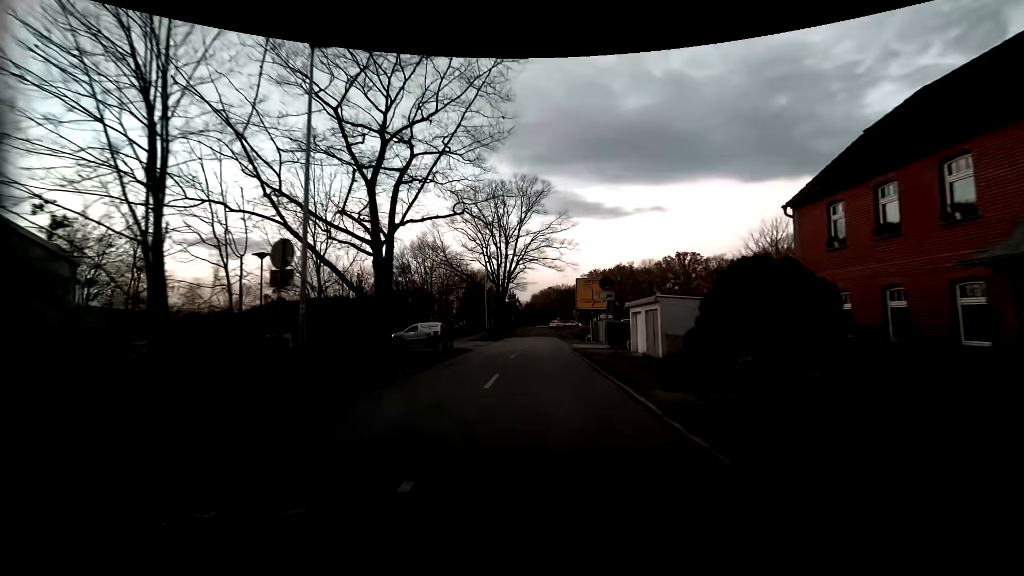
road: residential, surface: asphalt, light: Sunrise
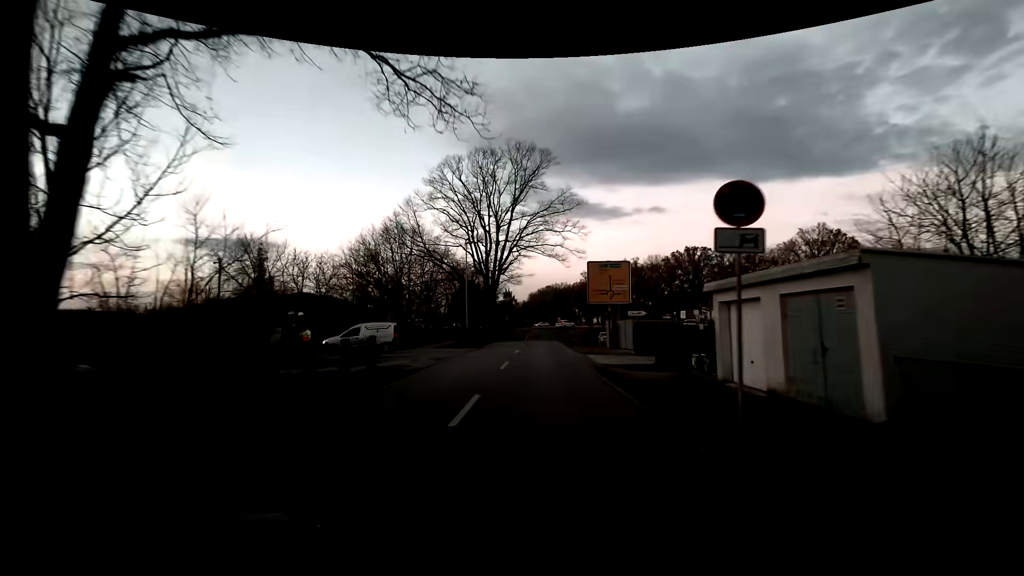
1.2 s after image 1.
(+0.1, +12.8) m; 0°
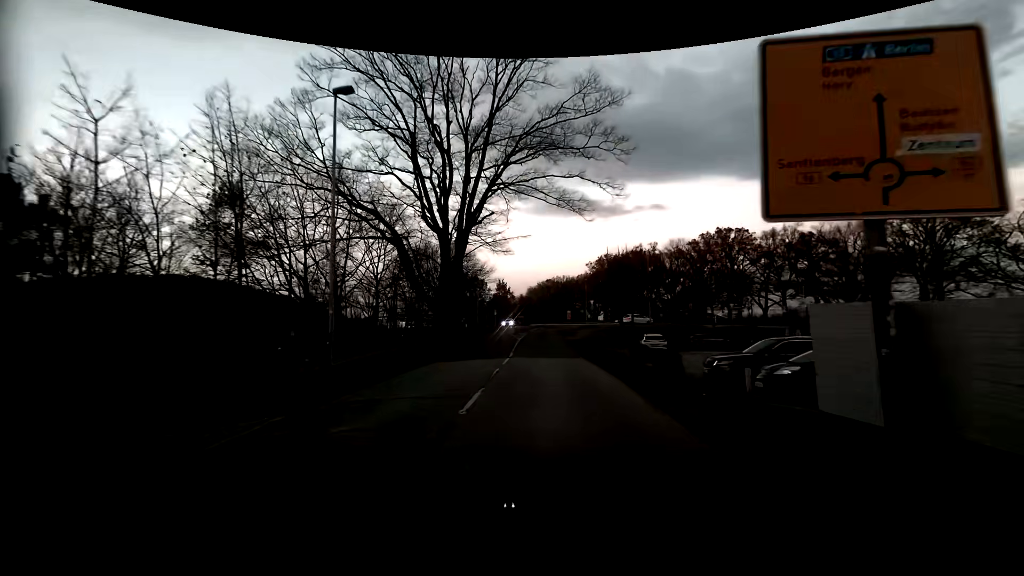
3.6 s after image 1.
(0.0, +26.5) m; 0°
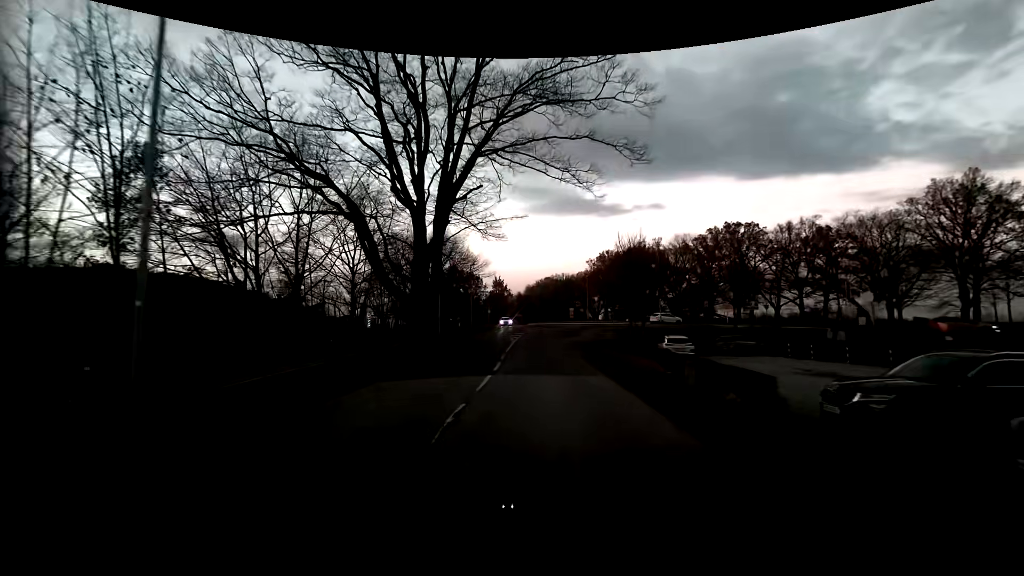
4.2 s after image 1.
(0.0, +6.6) m; 0°
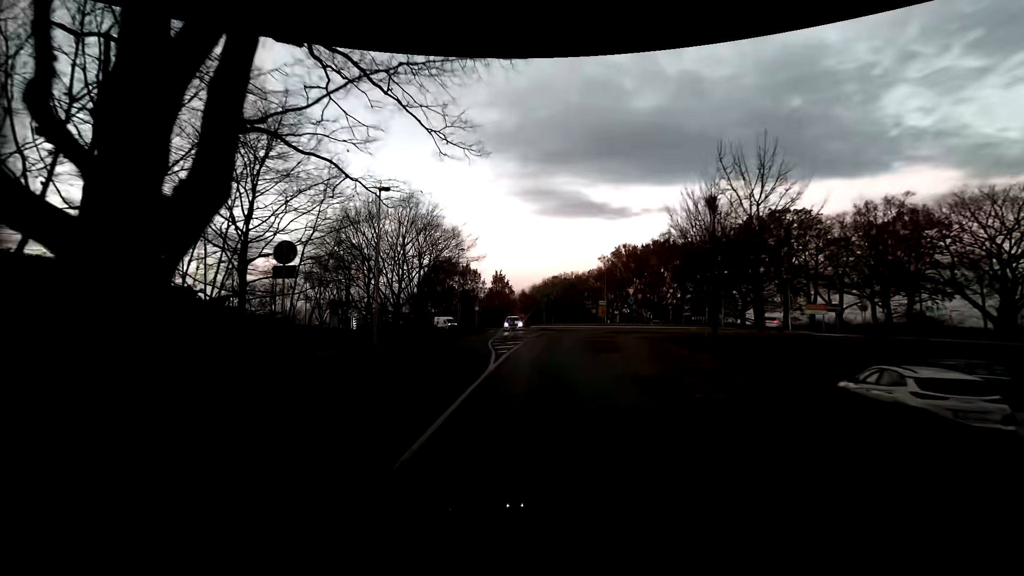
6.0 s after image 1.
(-0.2, +18.6) m; -1°
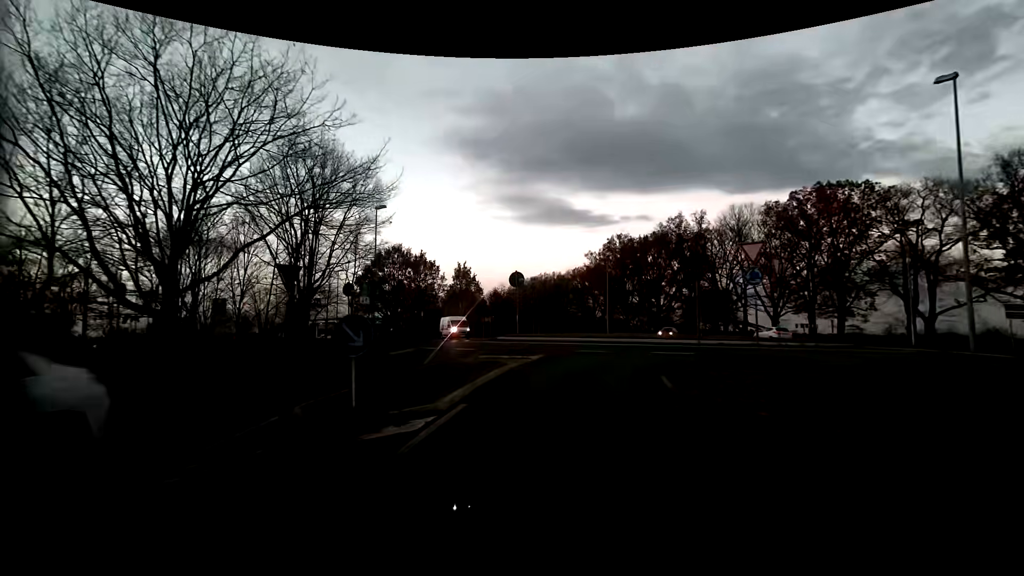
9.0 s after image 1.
(+0.4, +25.7) m; +2°
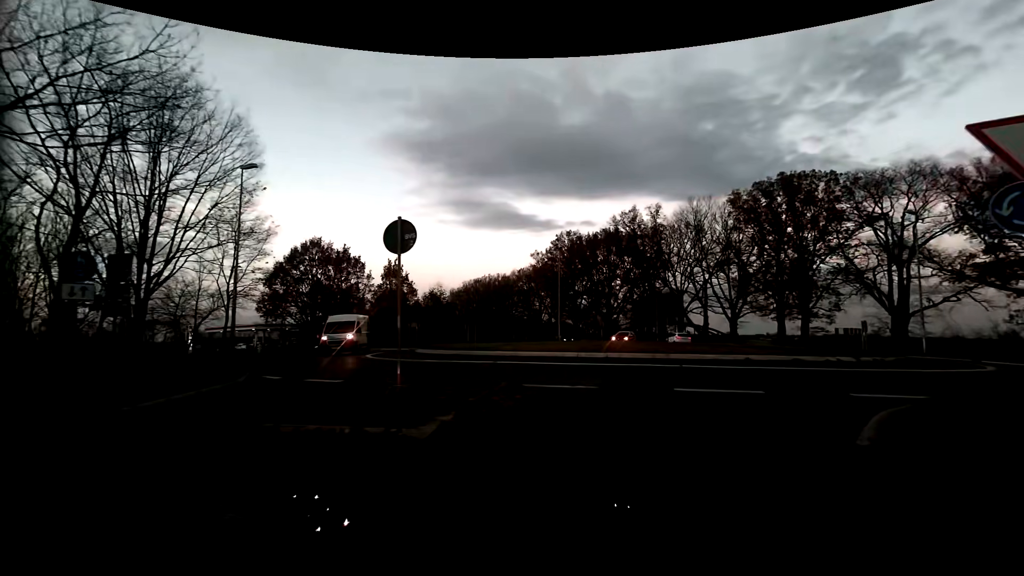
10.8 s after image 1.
(+0.5, +9.8) m; +7°
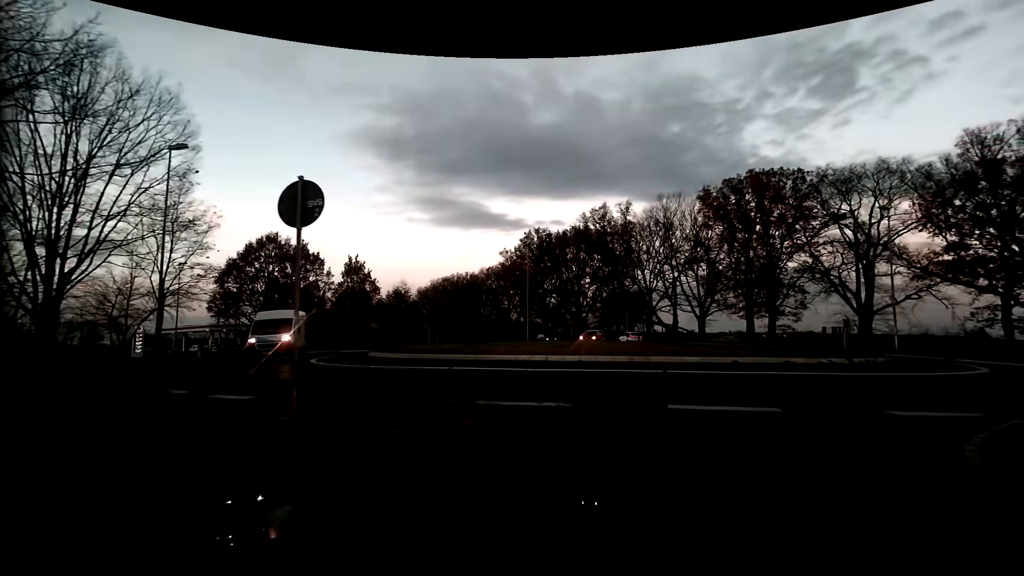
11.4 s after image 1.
(+0.1, +2.1) m; +3°
(+3, +9) (+11, +15) (+18, +22) (+21, +31) (+18, +40) (+10, +46) (0, +47) (-10, +48) (-19, +52) (-27, +57) m
